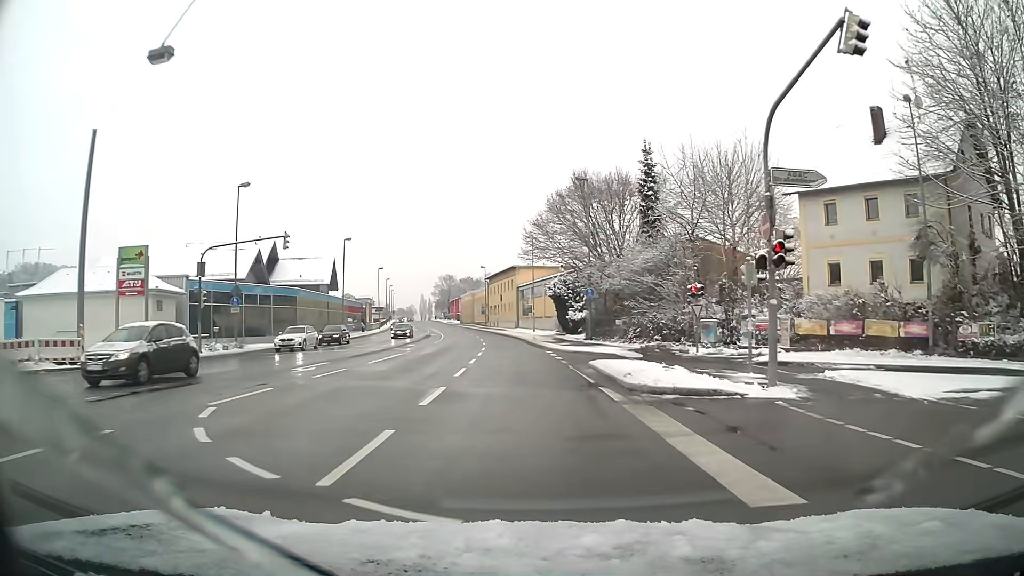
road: primary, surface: asphalt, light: Day
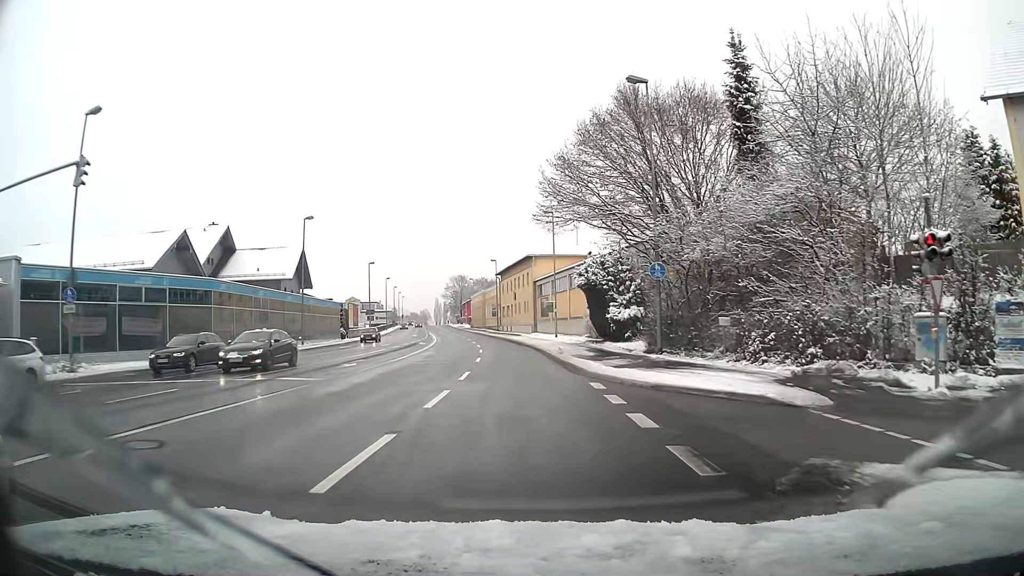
(-0.3, +18.2) m; -2°
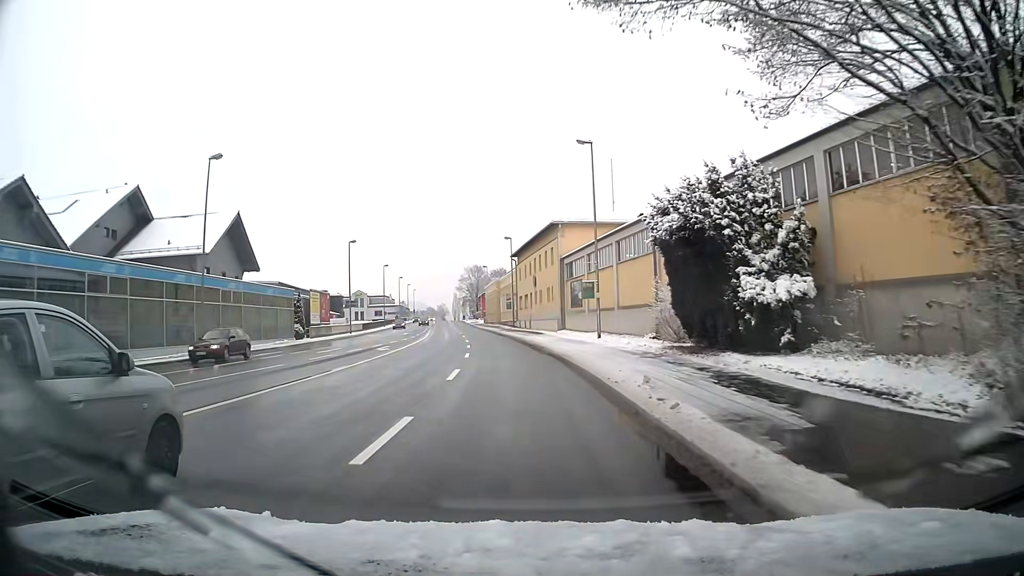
(-0.3, +20.4) m; -2°
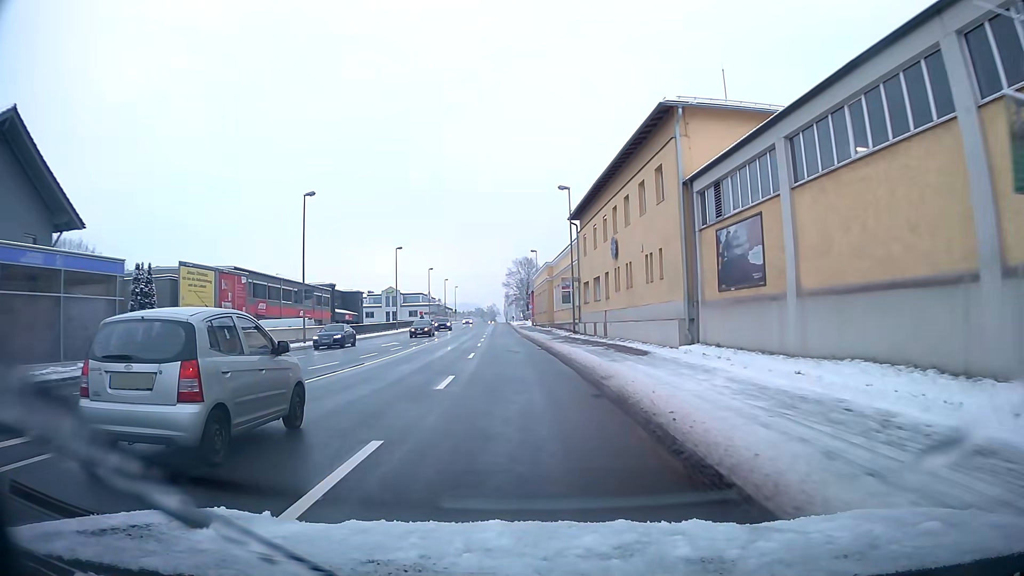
(-1.2, +29.5) m; -5°
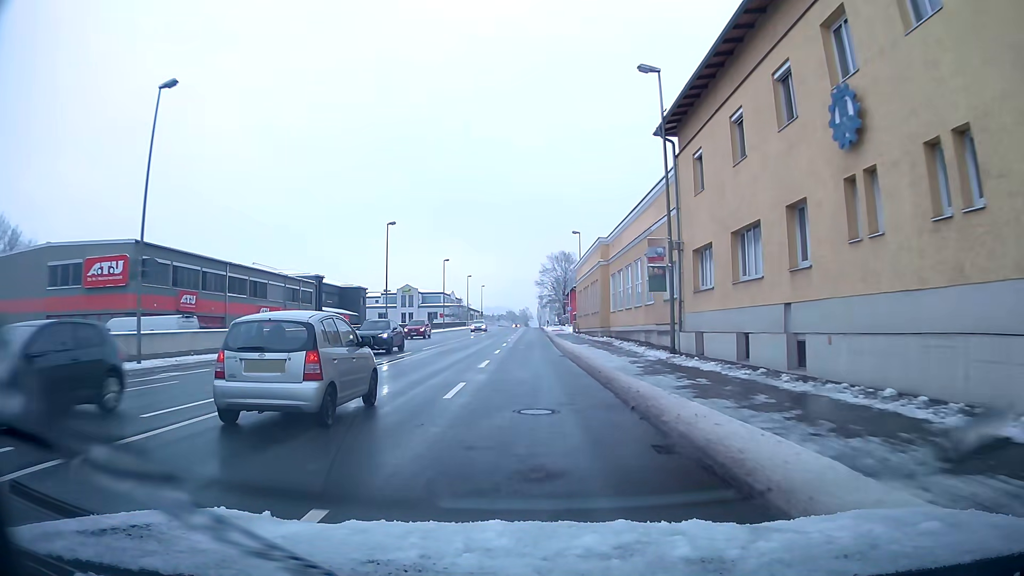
(-0.6, +23.4) m; -2°
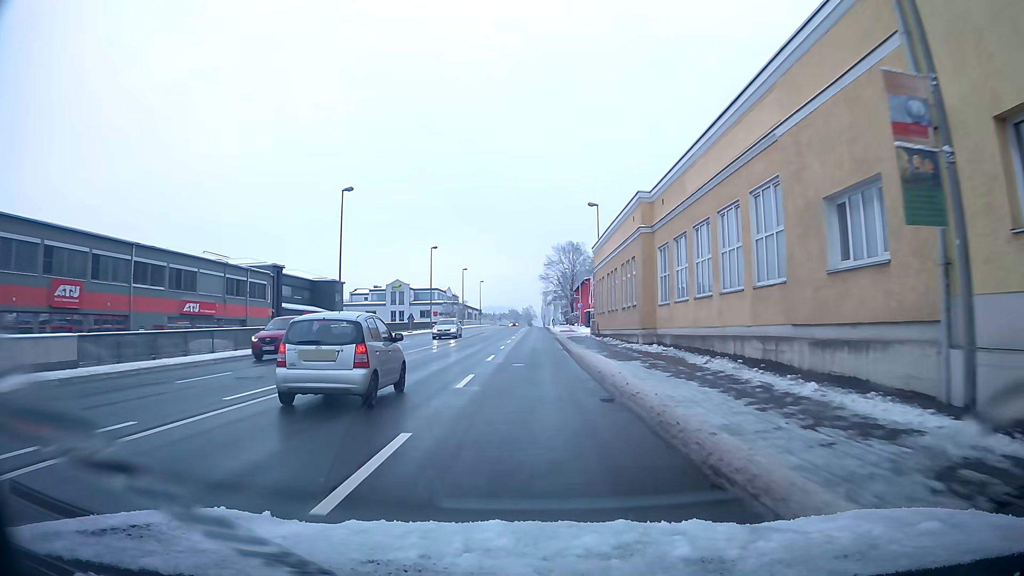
(0.0, +15.9) m; 0°
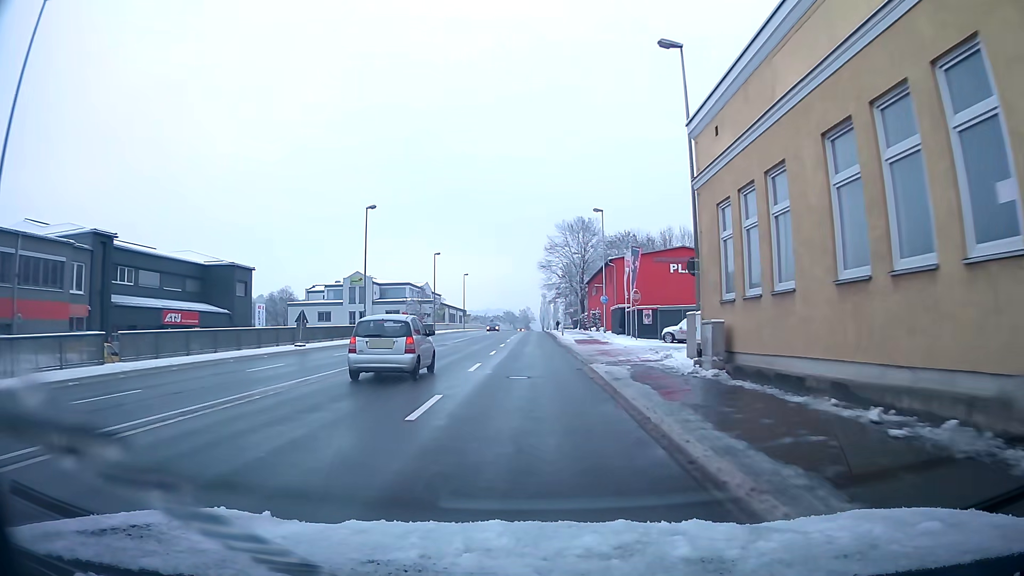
(0.0, +32.0) m; 0°
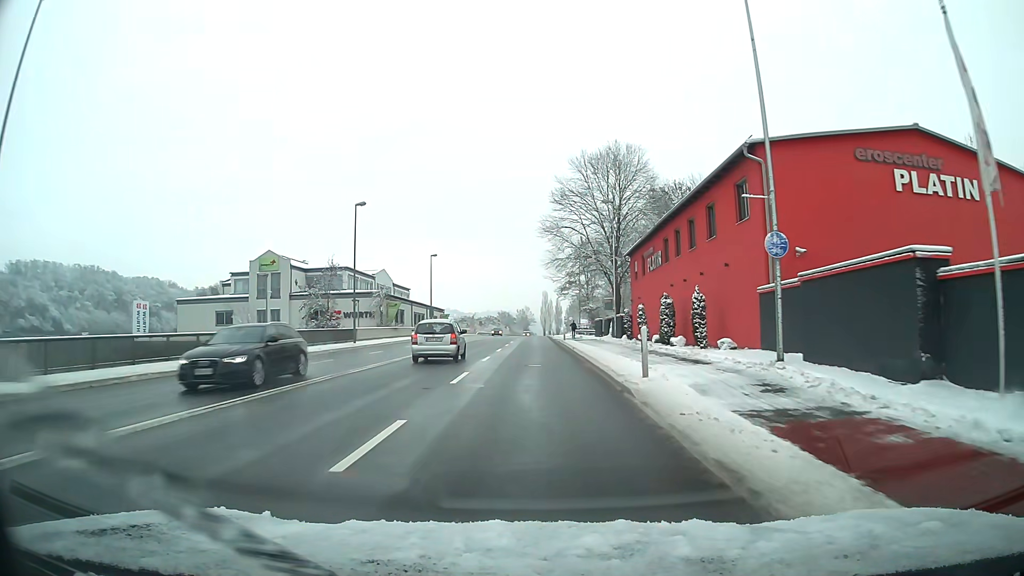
(+0.1, +39.5) m; 0°
